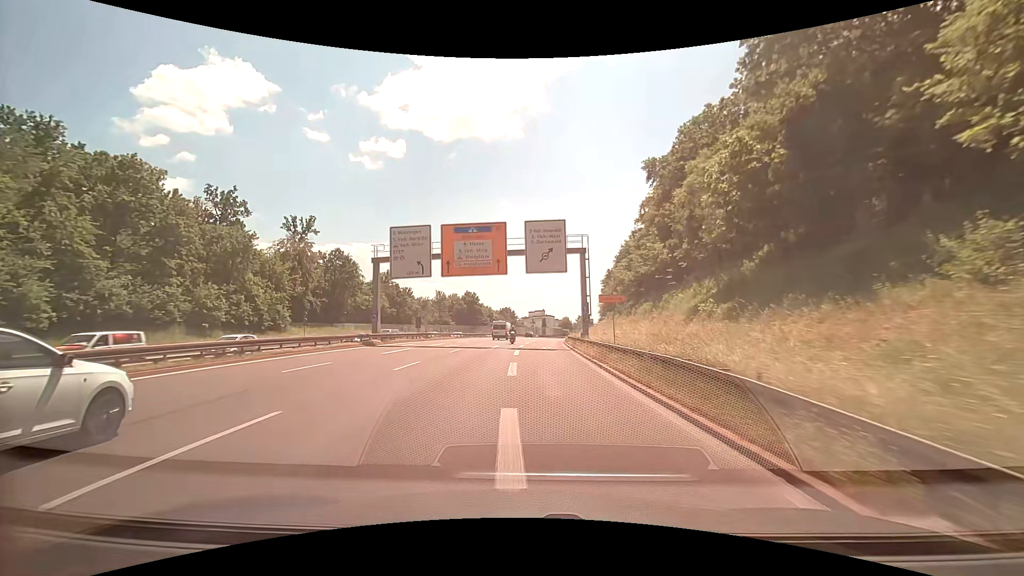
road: trunk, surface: asphalt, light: Day
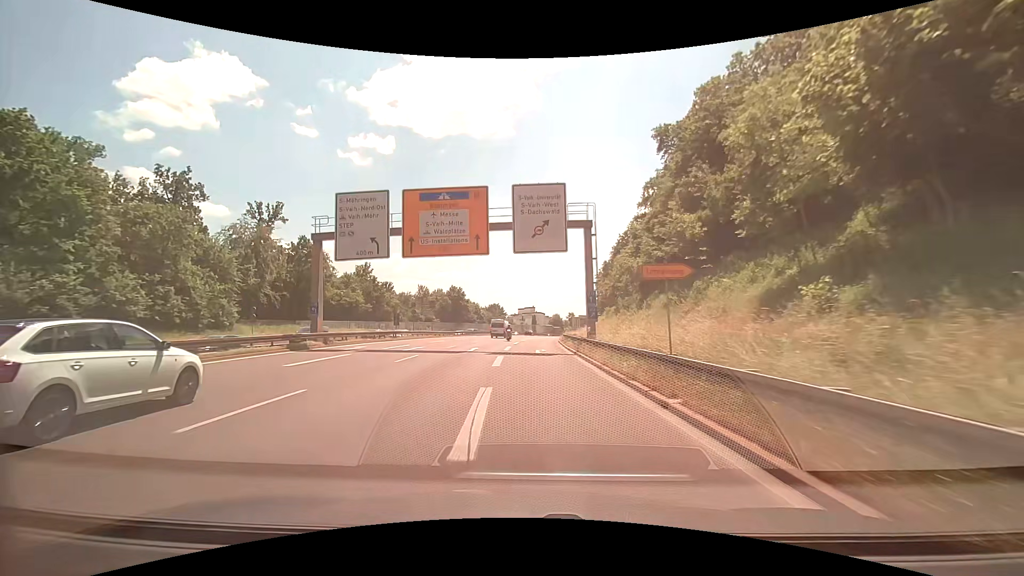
(+0.1, +9.4) m; +1°
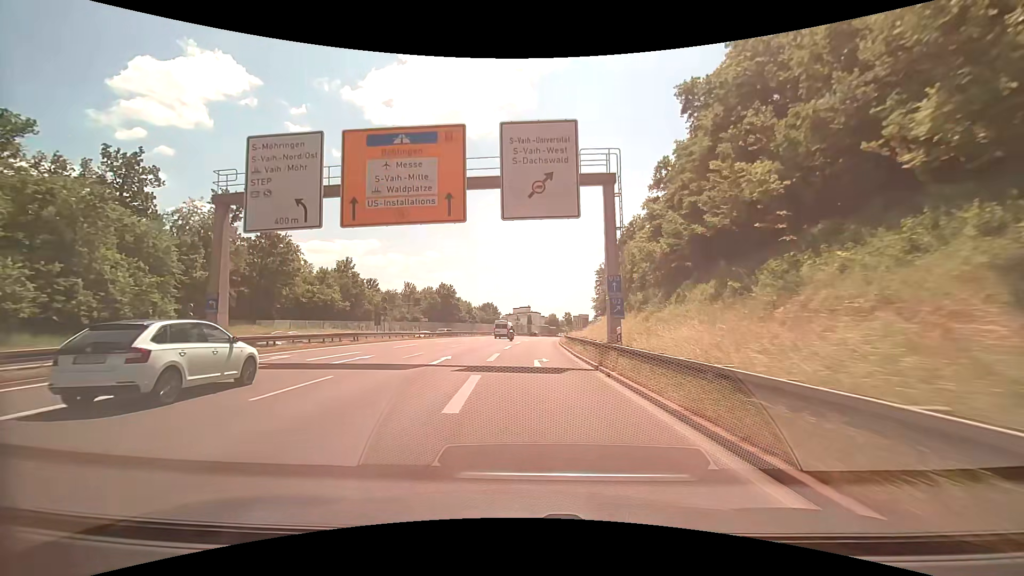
(+0.1, +9.3) m; +1°
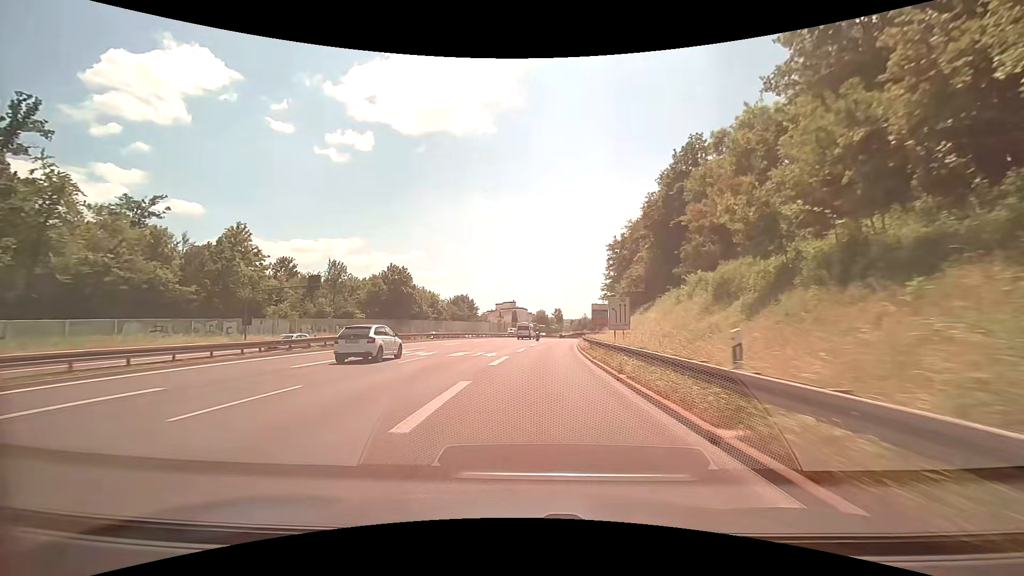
(+0.6, +37.2) m; +2°
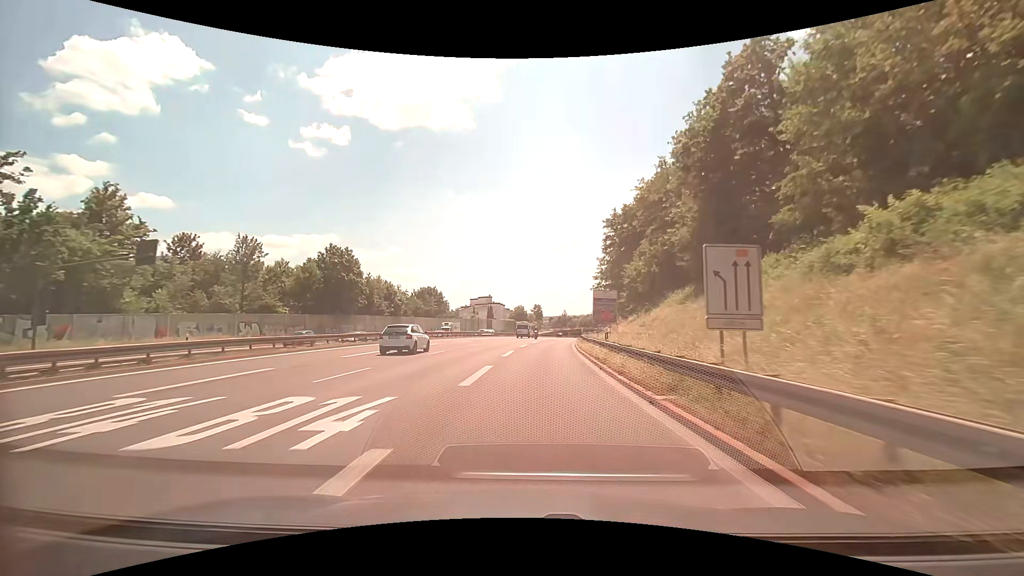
(+0.4, +18.8) m; +2°
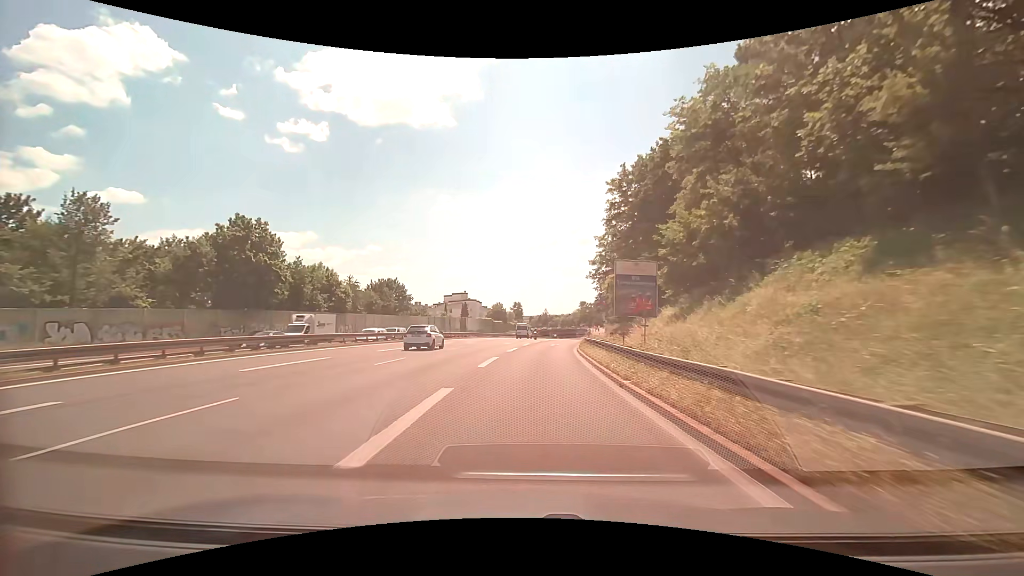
(+0.5, +18.6) m; +3°
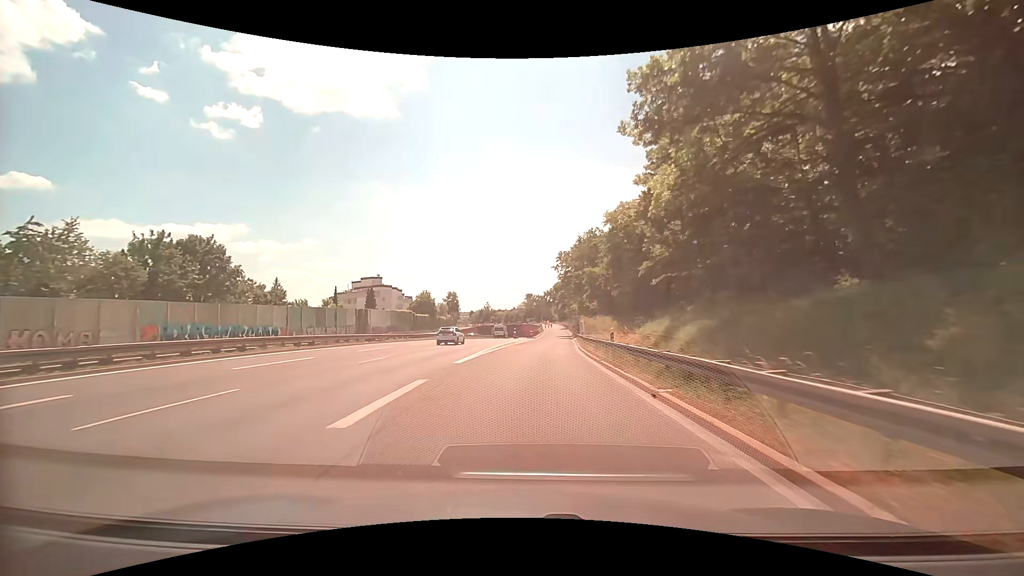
(+2.4, +45.6) m; +7°
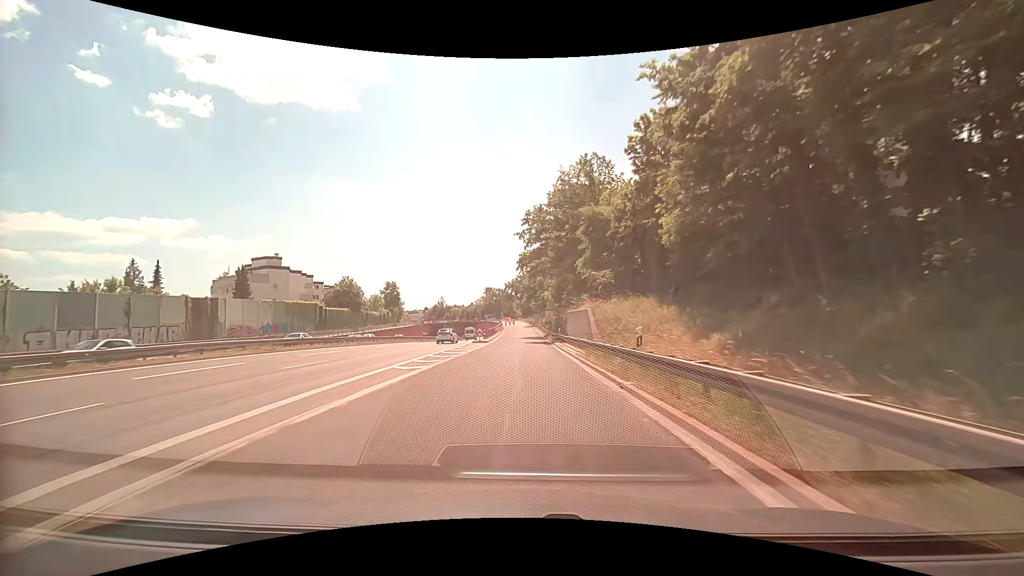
(+1.5, +36.6) m; +4°
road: trunk_link
(0, +10) (0, +20) (0, +30) (0, +40) (0, +50) (0, +60) (0, +70) (0, +80) (0, +90) (0, +100) m
